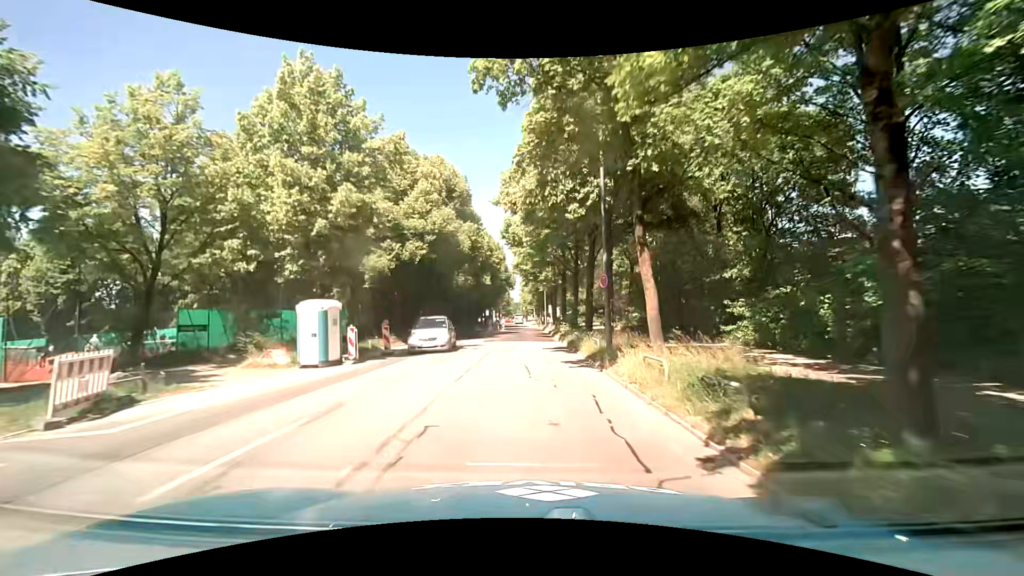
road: secondary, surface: asphalt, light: Day
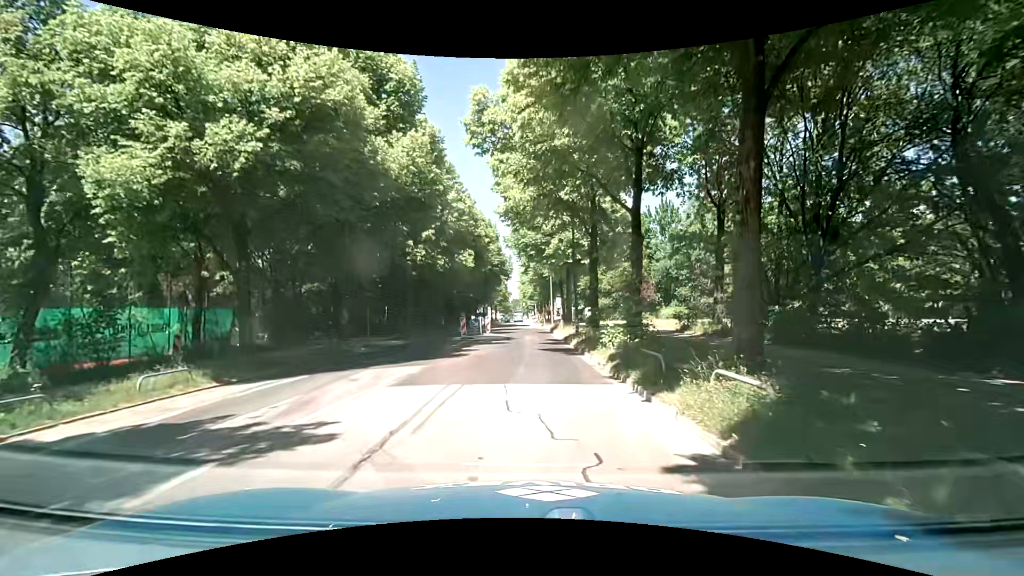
(-0.1, +19.9) m; -1°
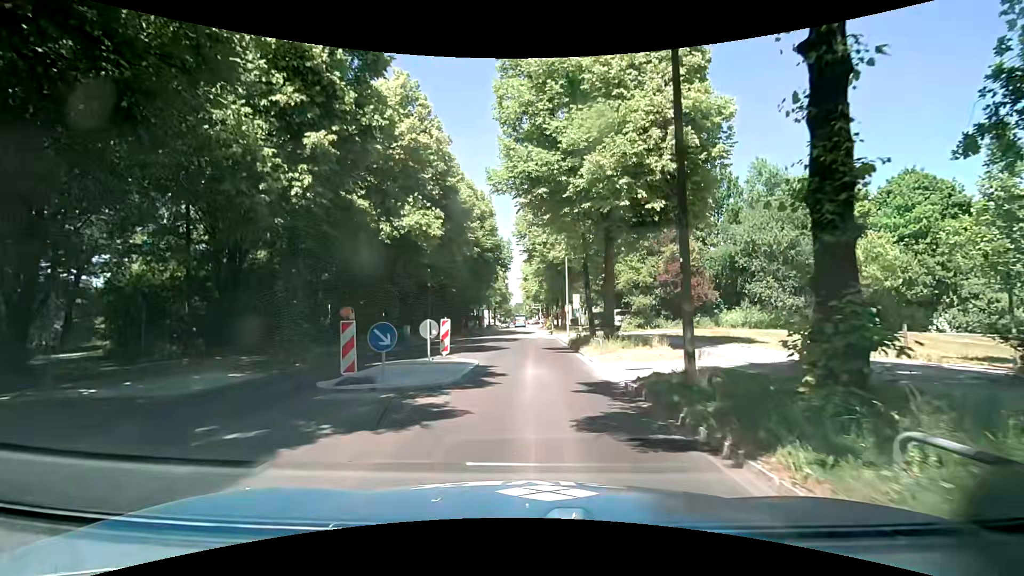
(+0.1, +18.5) m; -2°
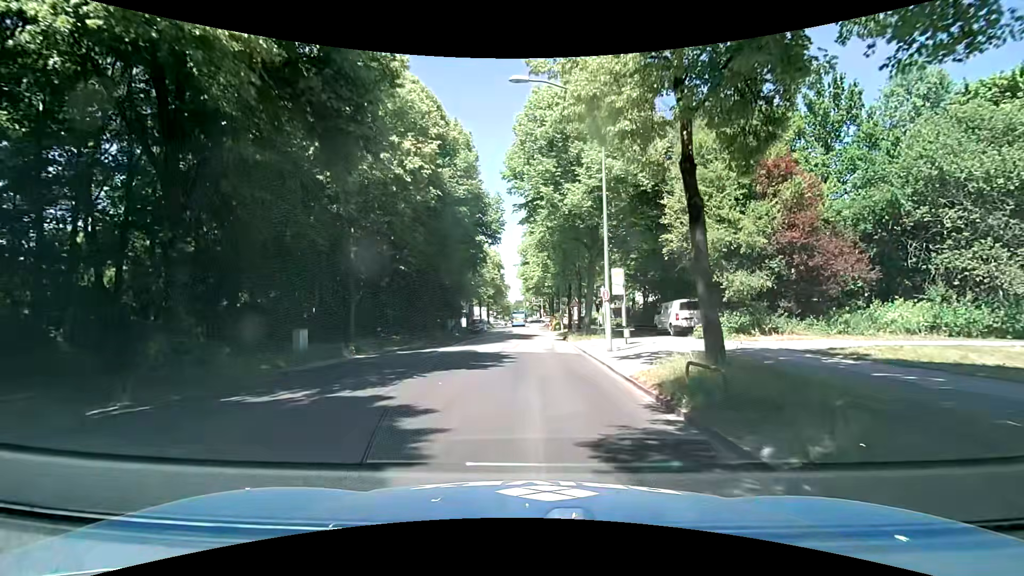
(+0.9, +19.6) m; +2°
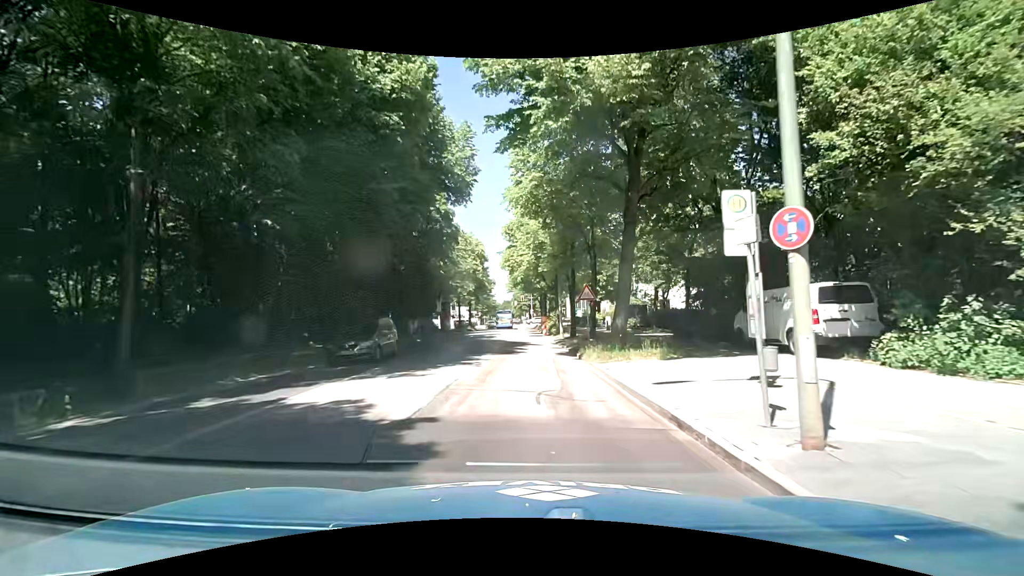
(+0.3, +13.7) m; +1°
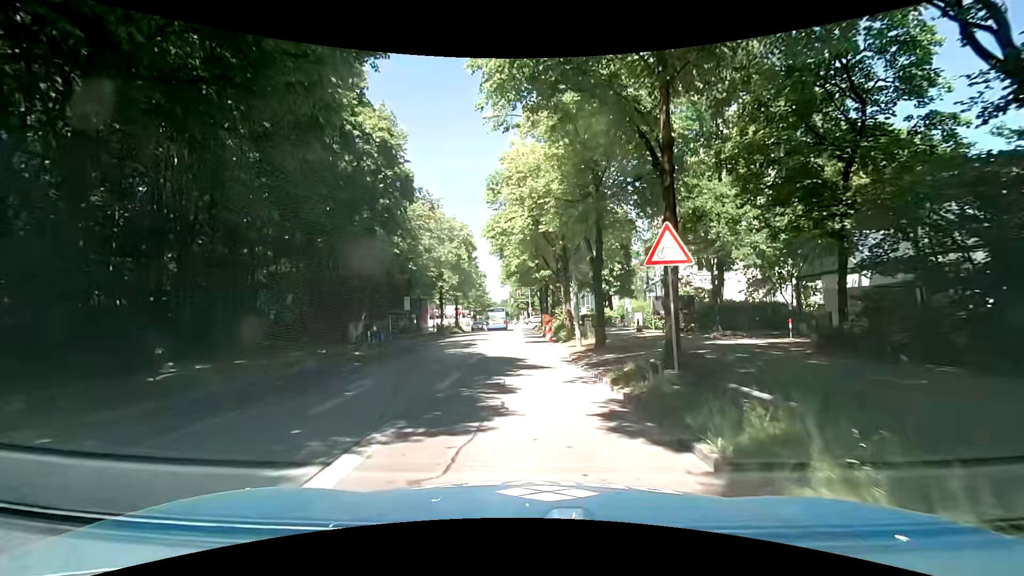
(+0.3, +13.6) m; +1°
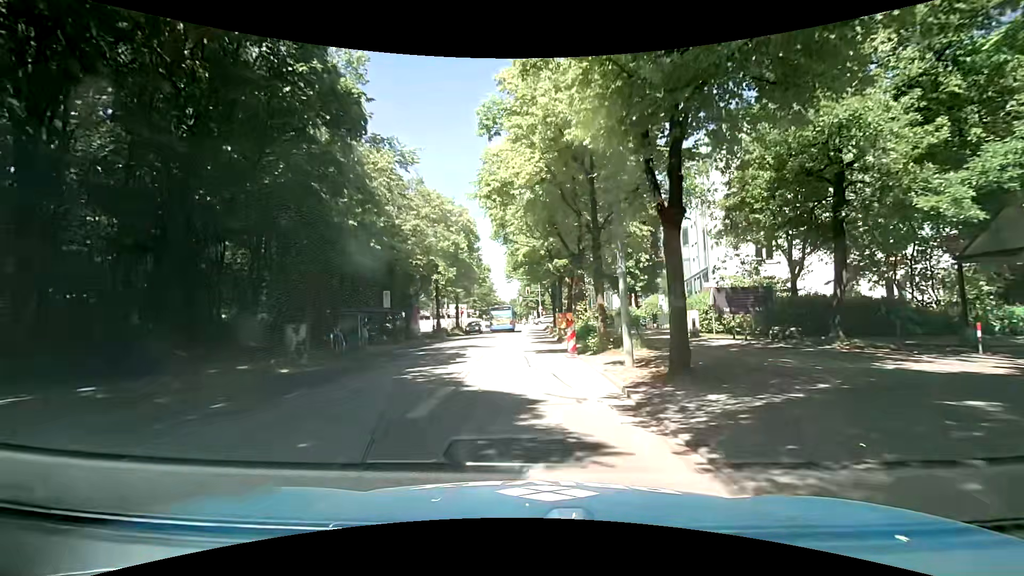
(-0.1, +8.7) m; -1°
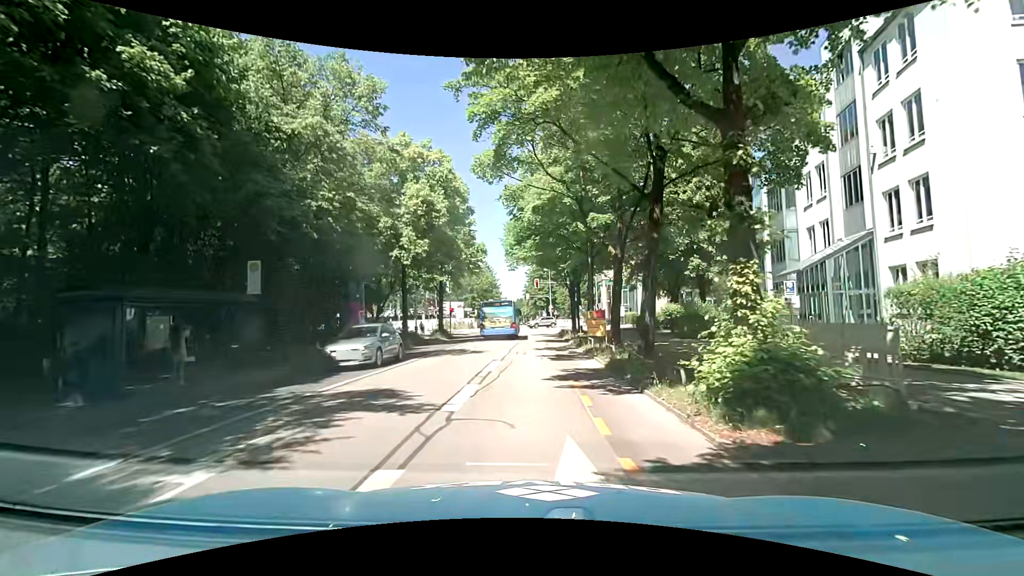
(-0.3, +17.4) m; 0°
